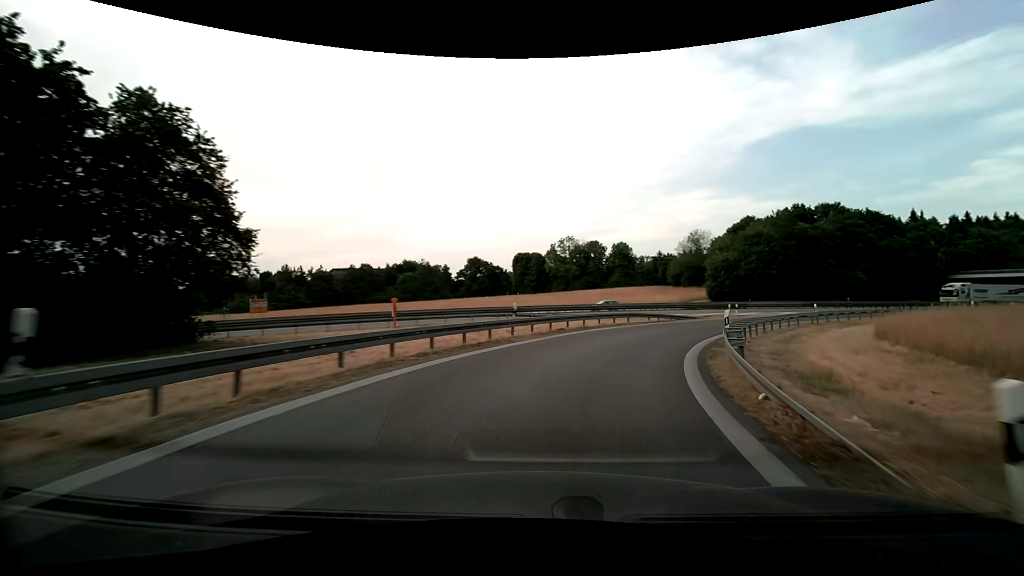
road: motorway_link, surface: asphalt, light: Day
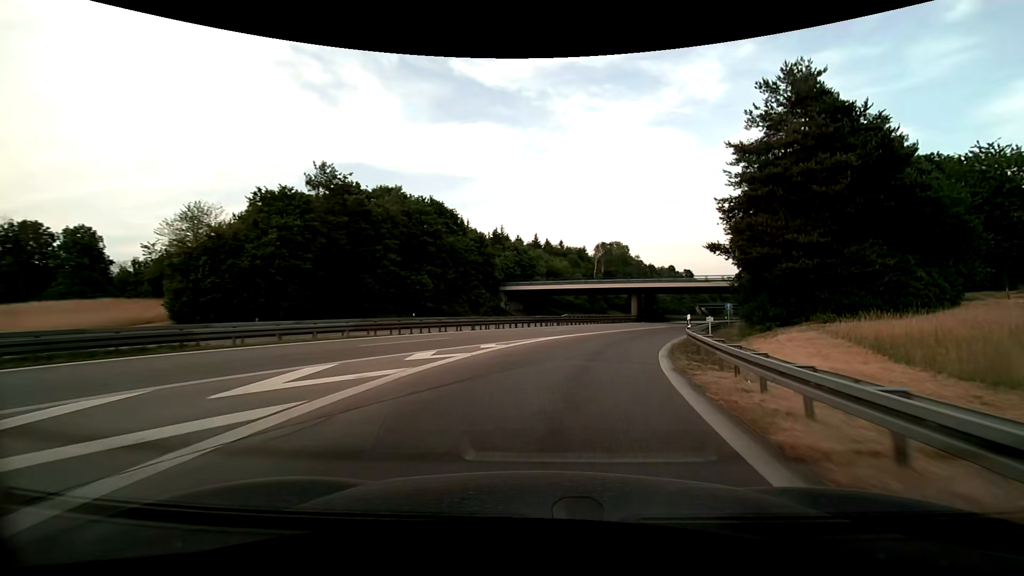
(+19.9, +41.8) m; +48°
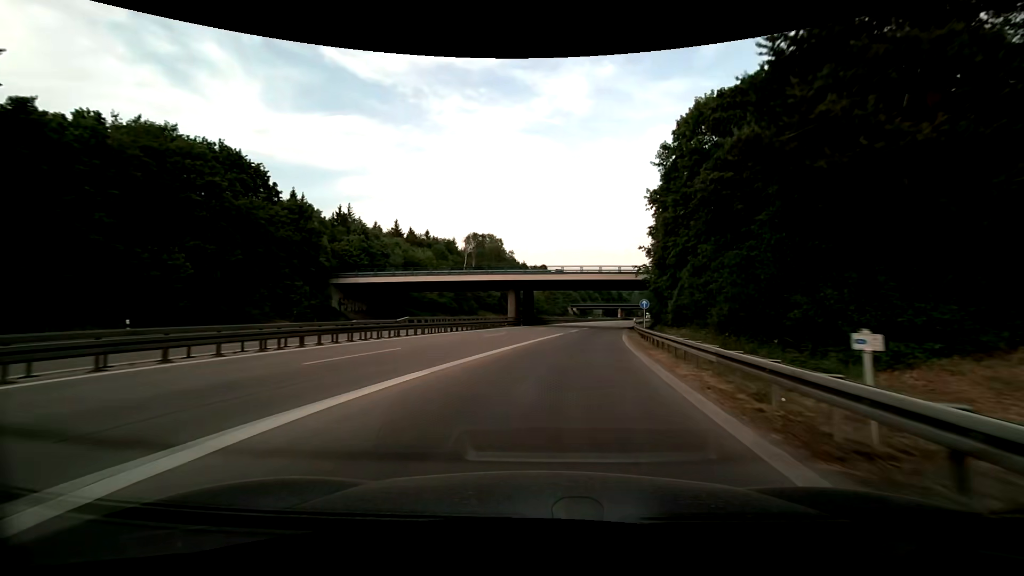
(+3.0, +21.3) m; +16°
(0, +10) (+1, +20) (+2, +30) (+4, +40) (+5, +50) (+7, +60) (+8, +69) (+10, +79) (+11, +89) (+13, +99) m
